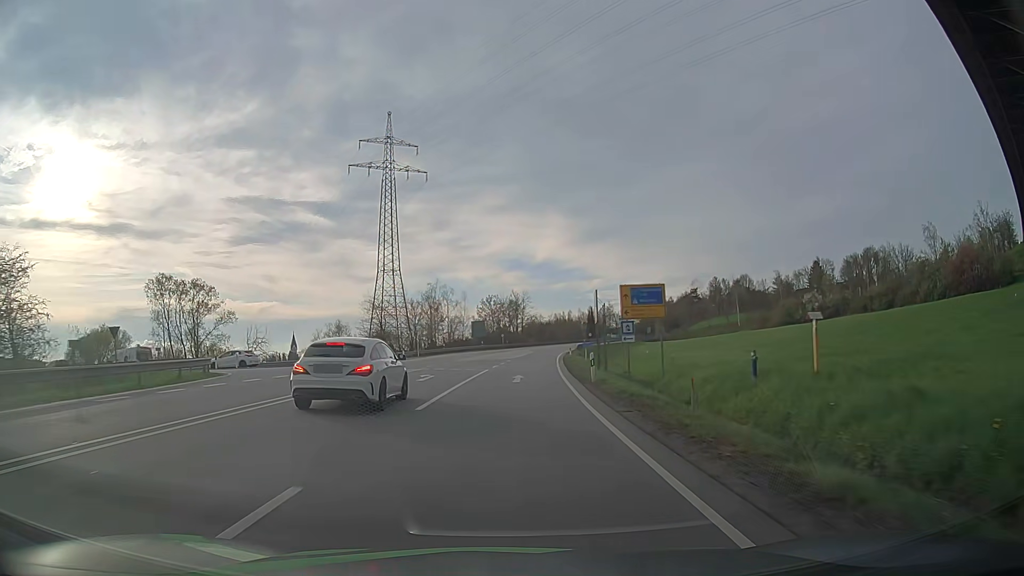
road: primary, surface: asphalt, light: Day
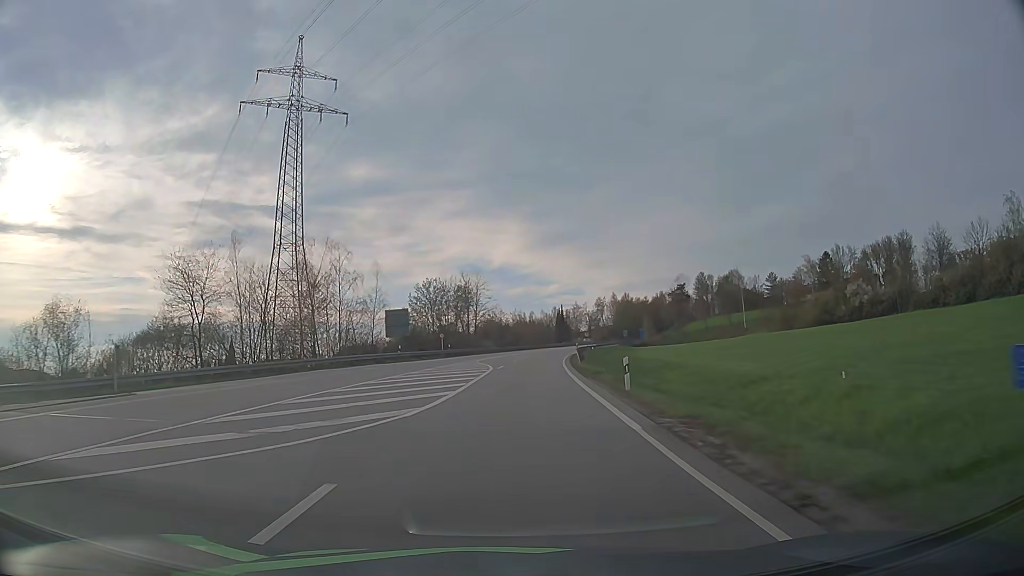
(+1.8, +45.6) m; +4°
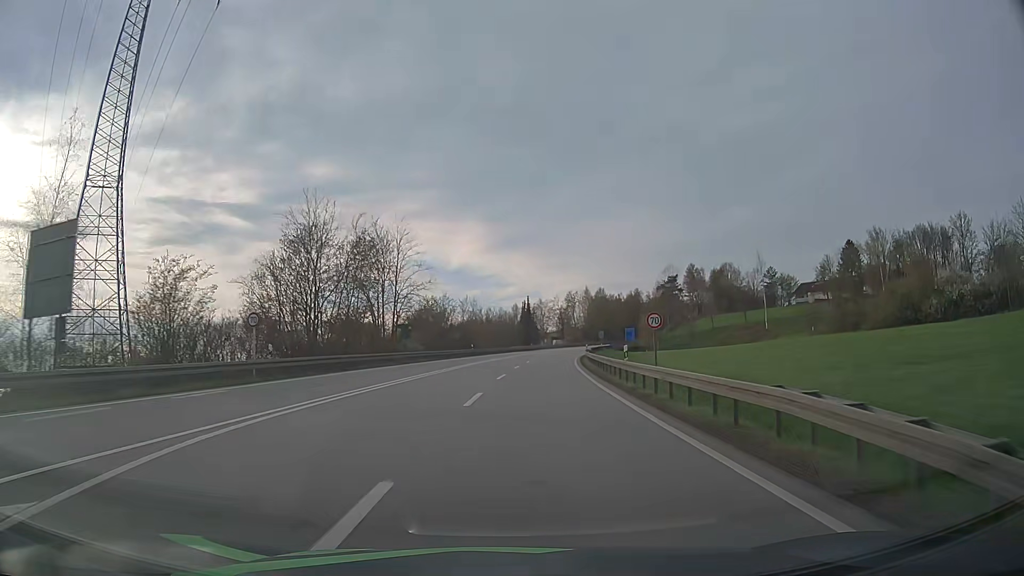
(+1.4, +45.5) m; +4°
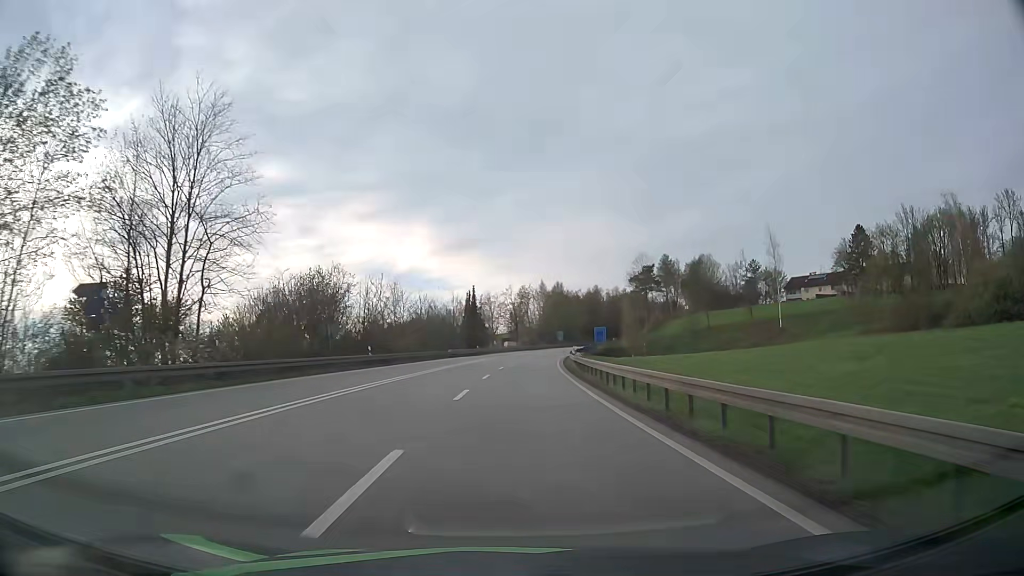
(+1.5, +34.4) m; +5°
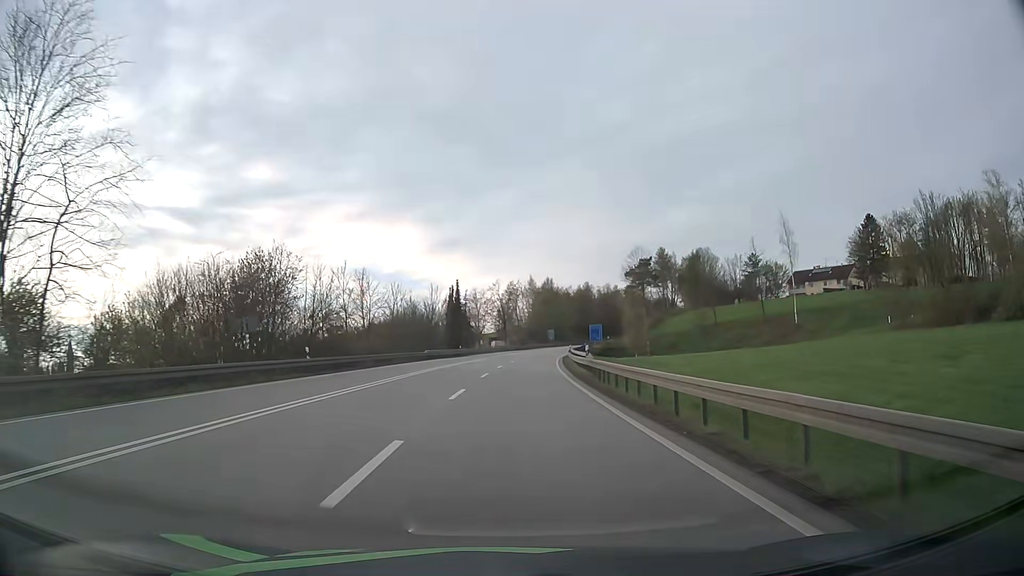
(+0.1, +11.5) m; +1°
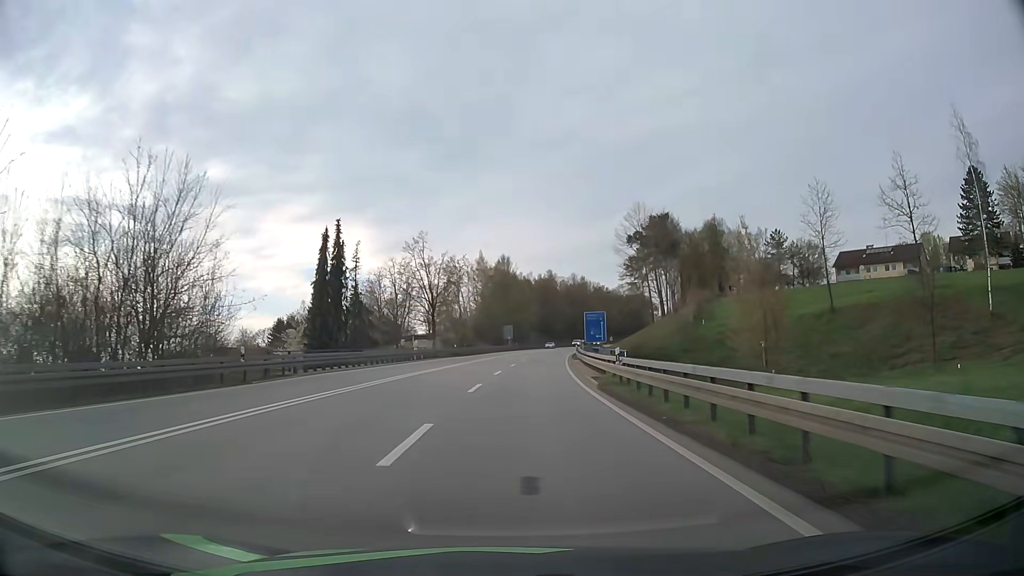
(+2.1, +57.9) m; +4°
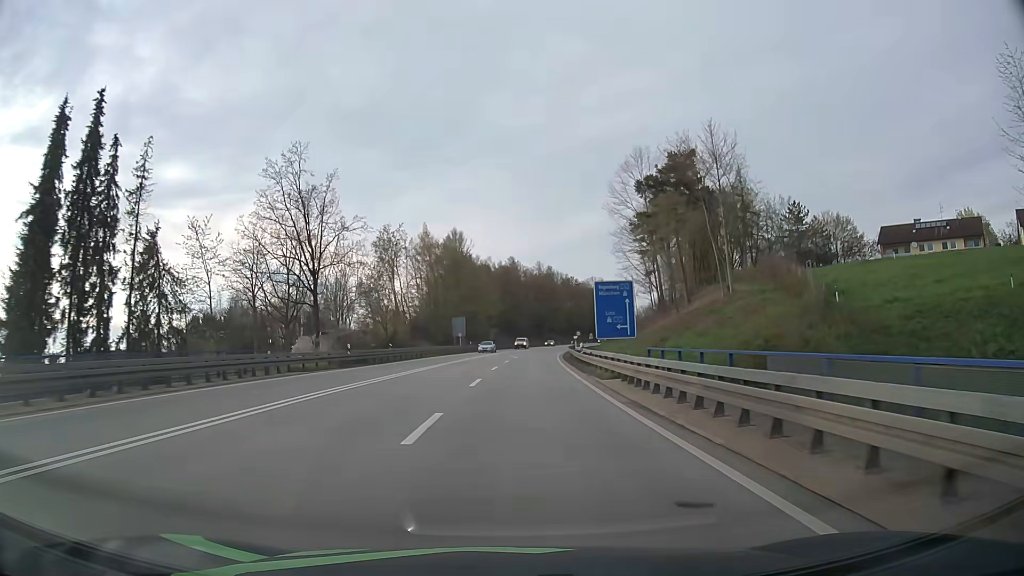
(+1.0, +34.8) m; +4°
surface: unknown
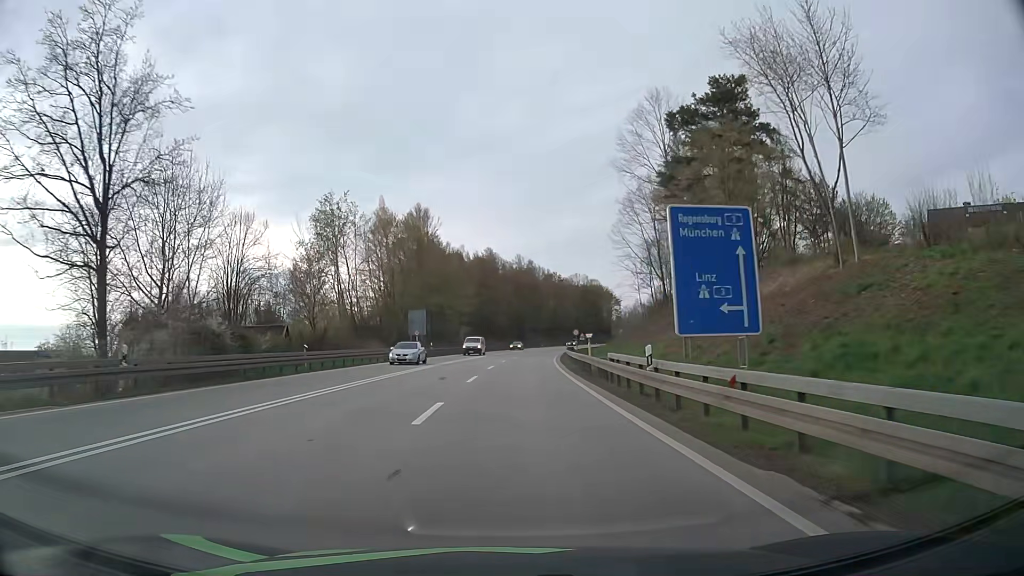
(+0.4, +21.9) m; +2°
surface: asphalt
(0, +10) (0, +20) (0, +30) (+1, +40) (+1, +50) (+2, +60) (+3, +70) (+4, +80) (+5, +90) (+6, +100) m
